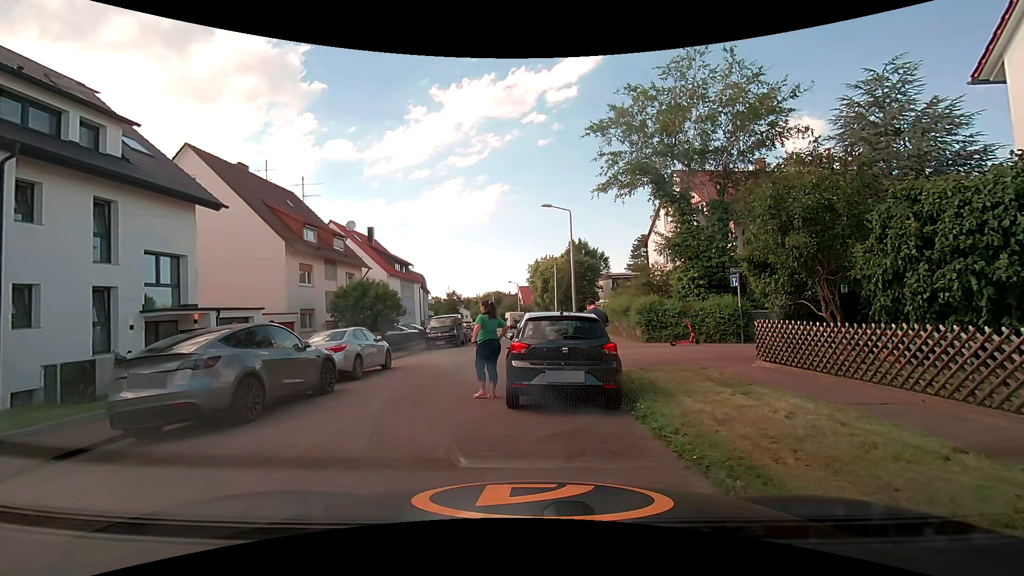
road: residential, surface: asphalt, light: Day
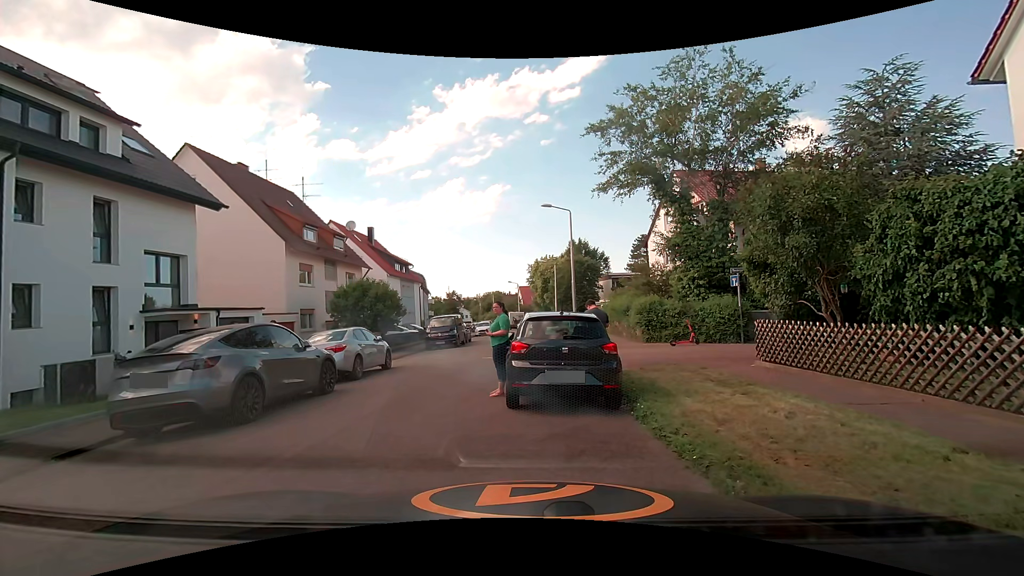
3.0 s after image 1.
(0.0, 0.0) m; 0°
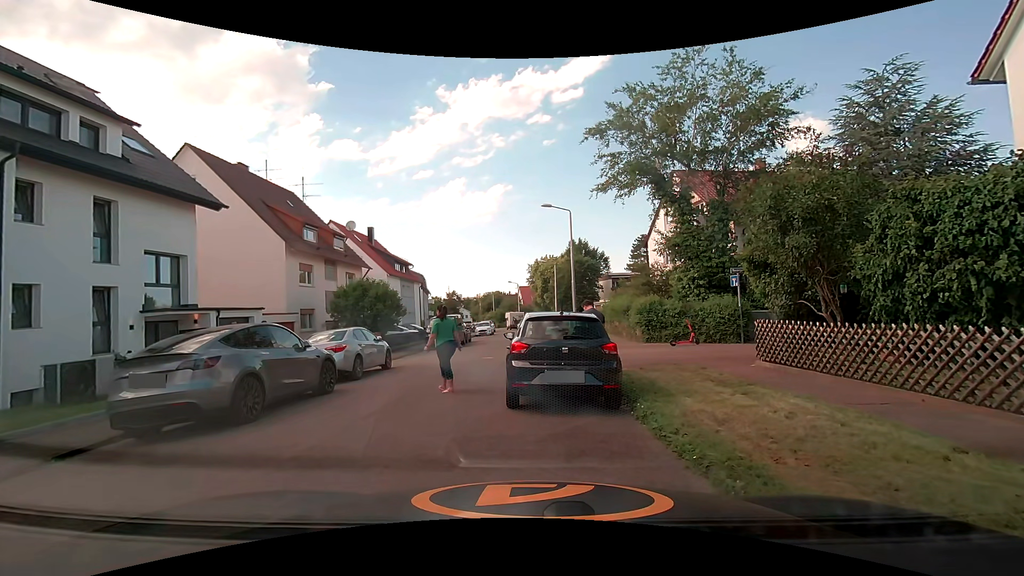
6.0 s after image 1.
(0.0, 0.0) m; 0°
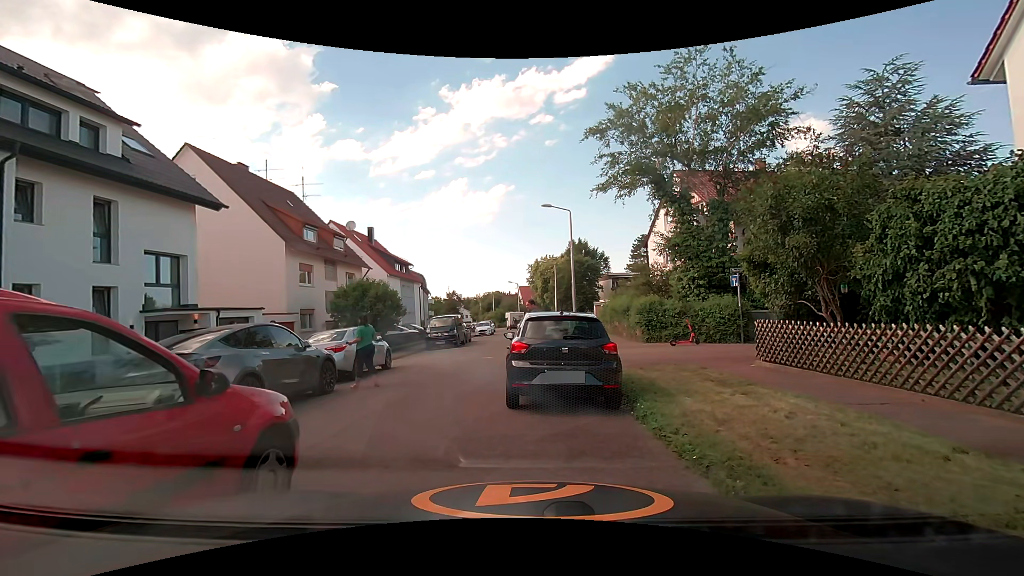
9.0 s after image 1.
(0.0, 0.0) m; 0°
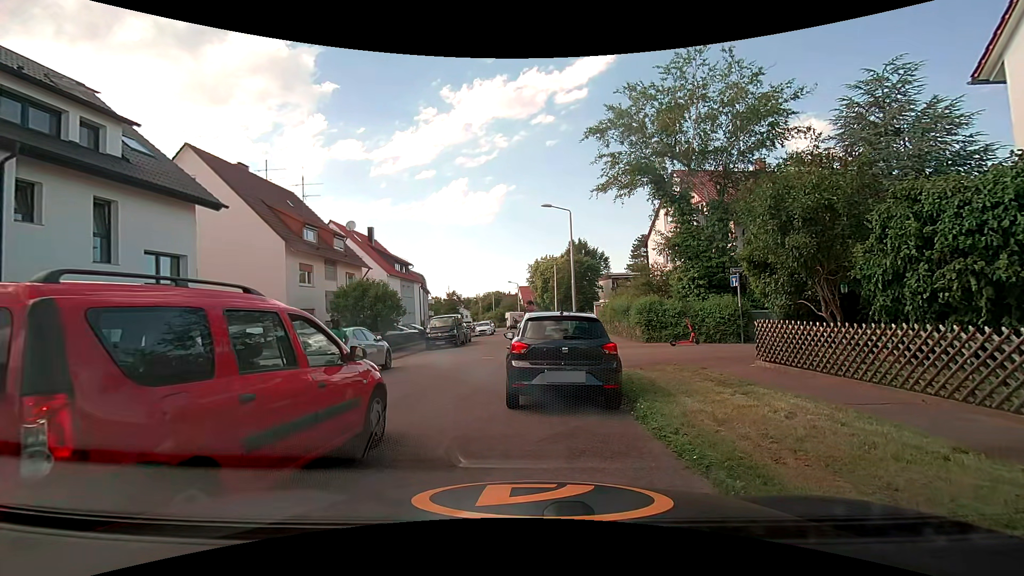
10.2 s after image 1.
(0.0, 0.0) m; 0°
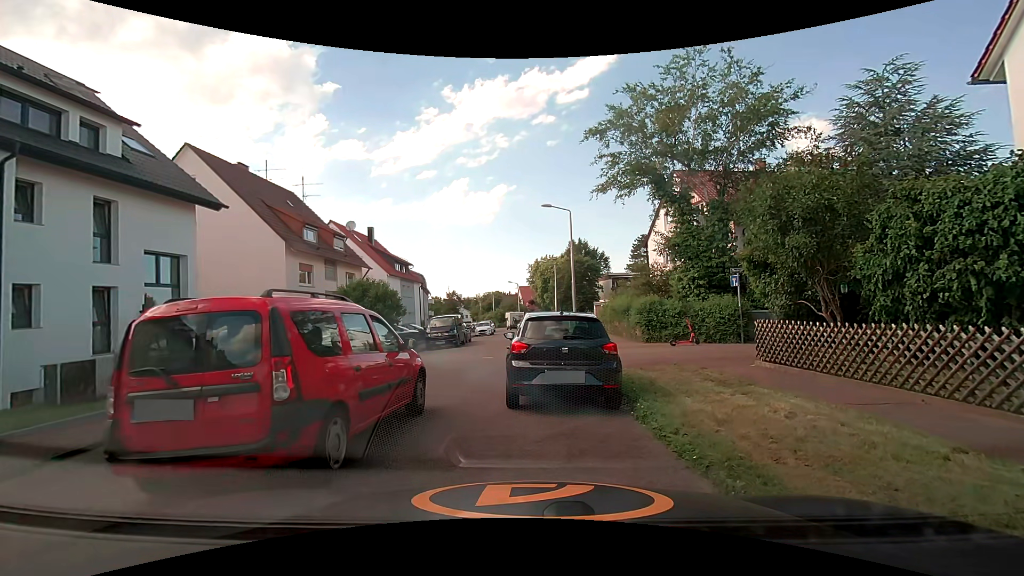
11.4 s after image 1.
(0.0, 0.0) m; 0°
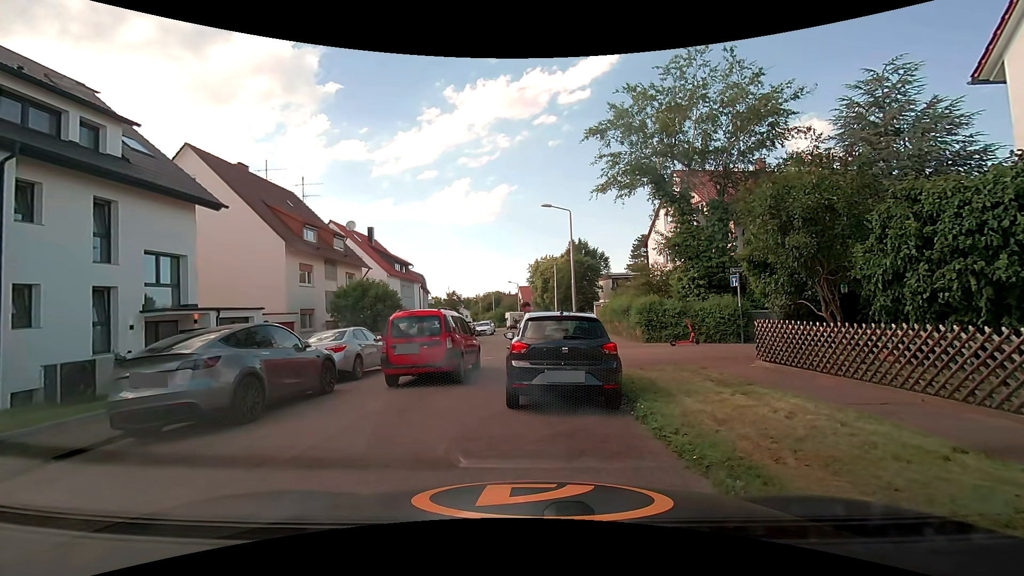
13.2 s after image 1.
(0.0, 0.0) m; 0°
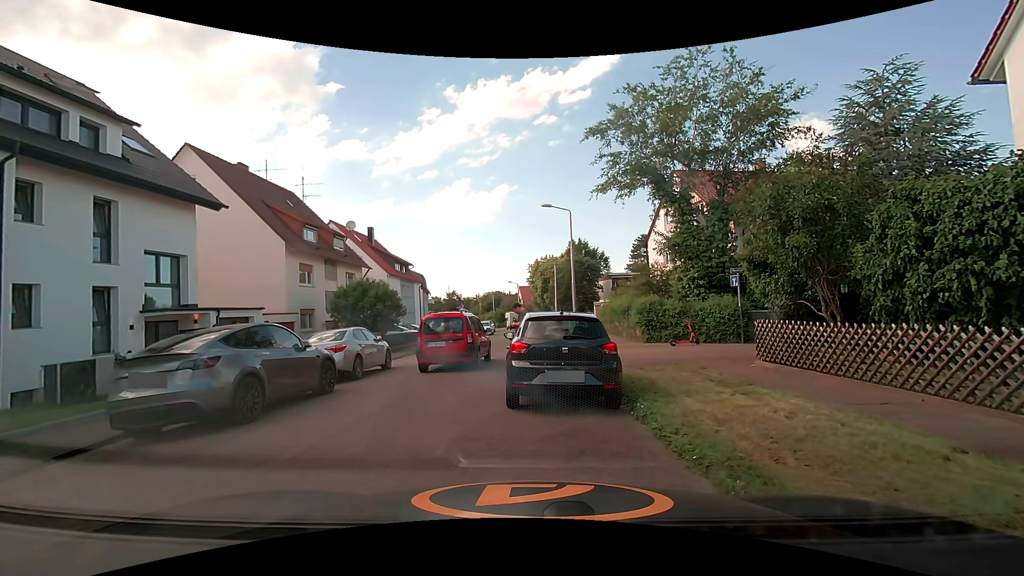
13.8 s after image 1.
(0.0, 0.0) m; 0°
